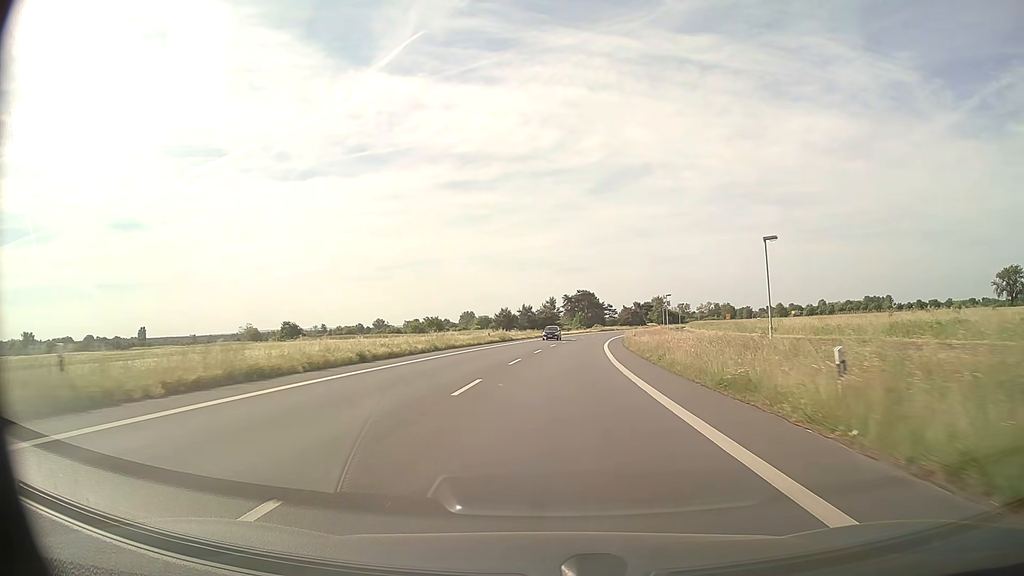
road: primary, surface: asphalt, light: Day
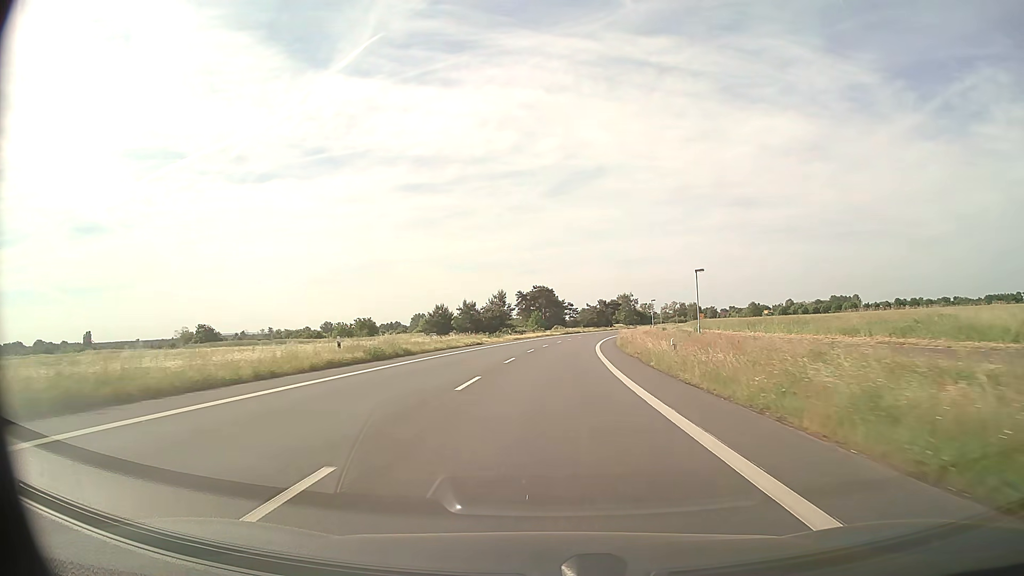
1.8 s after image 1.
(+1.3, +34.3) m; +4°
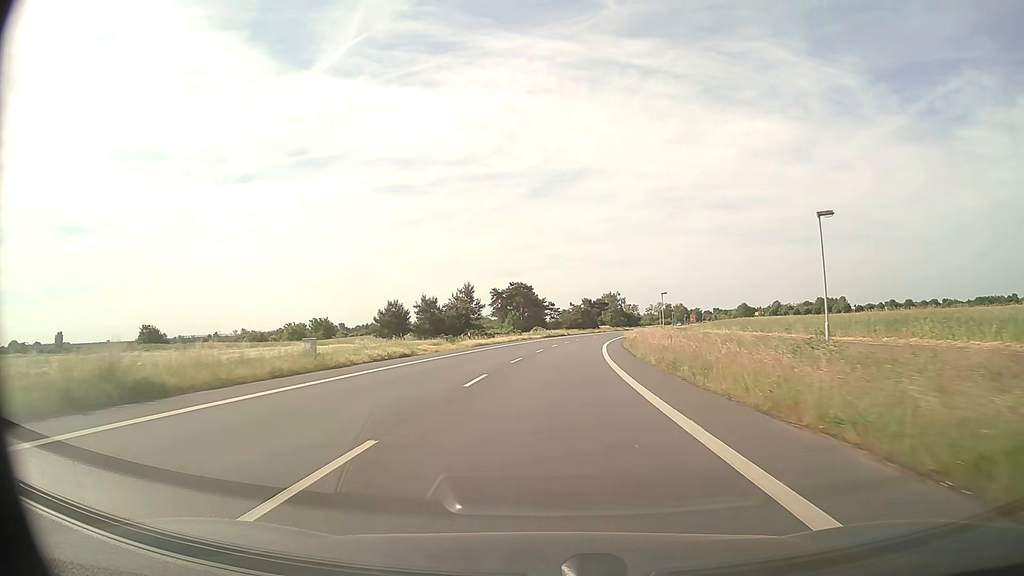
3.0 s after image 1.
(+0.3, +22.8) m; +2°
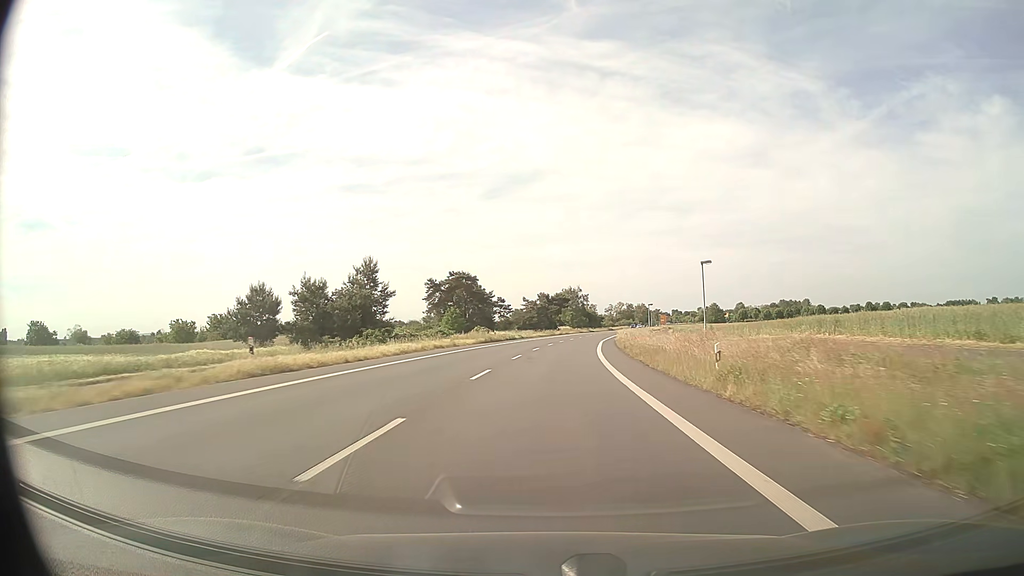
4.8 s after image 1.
(+1.0, +34.3) m; +4°
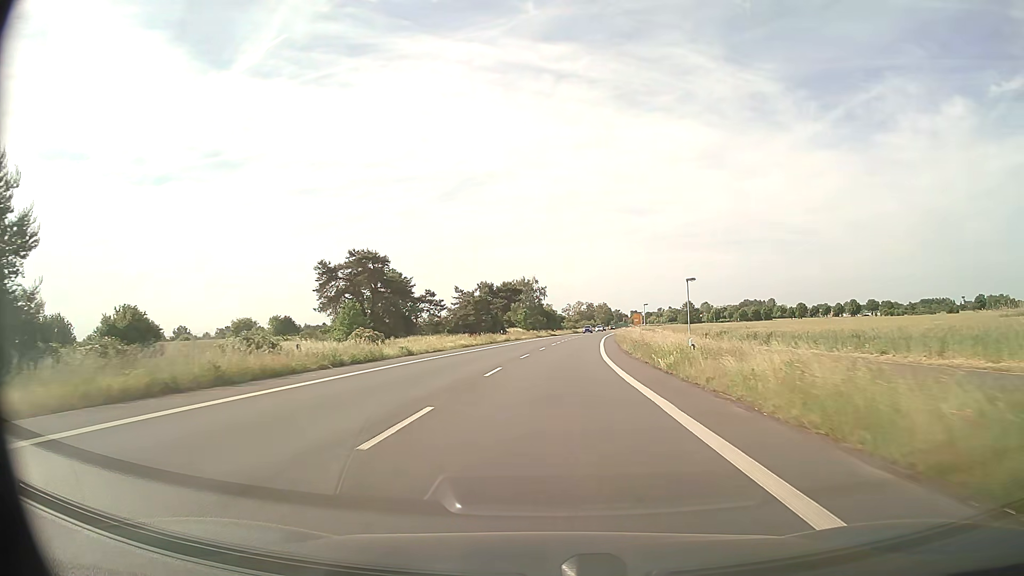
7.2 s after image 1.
(+1.6, +45.9) m; +4°
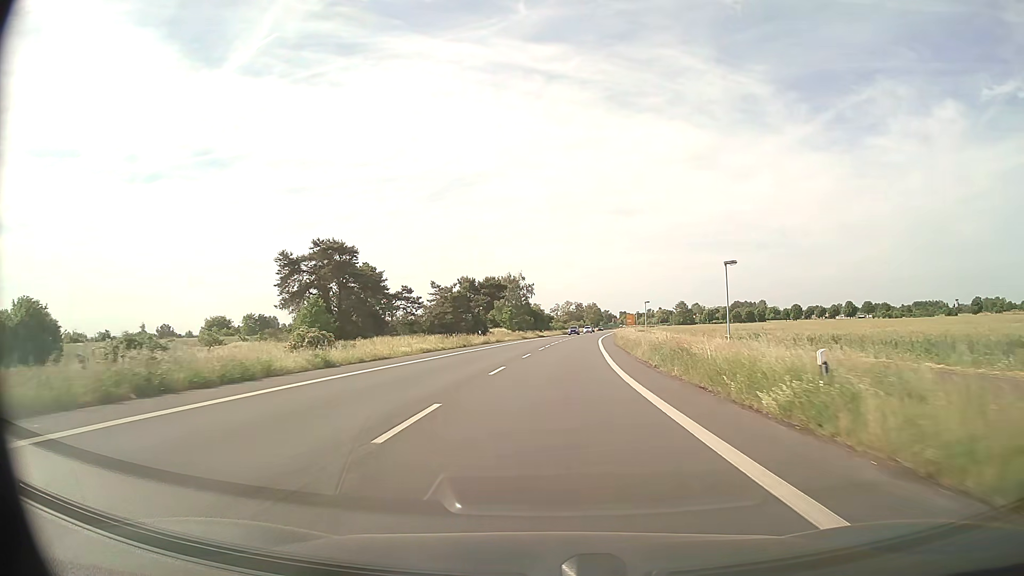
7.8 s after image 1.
(+0.1, +11.5) m; +1°
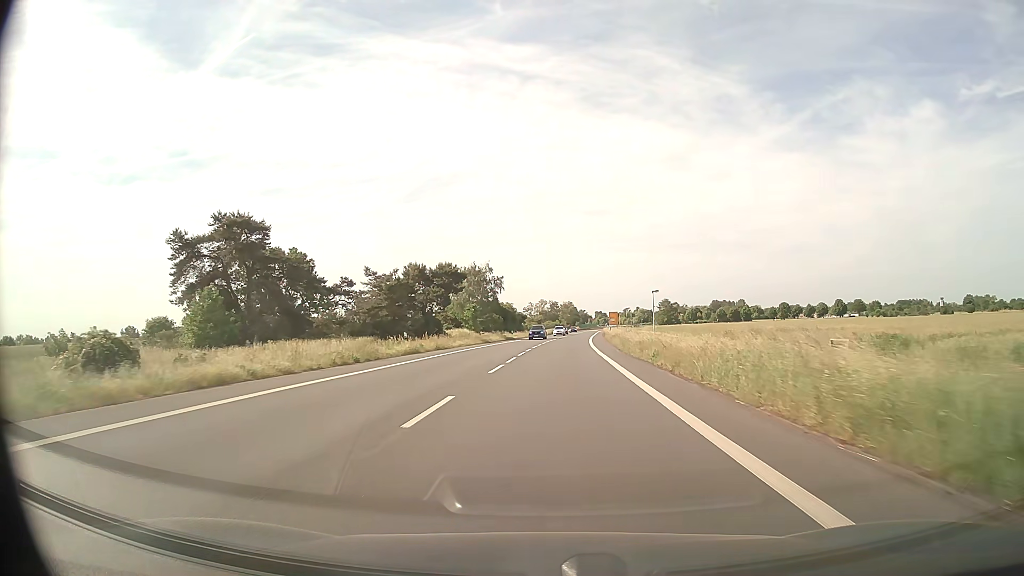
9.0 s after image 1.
(+0.5, +22.8) m; +2°
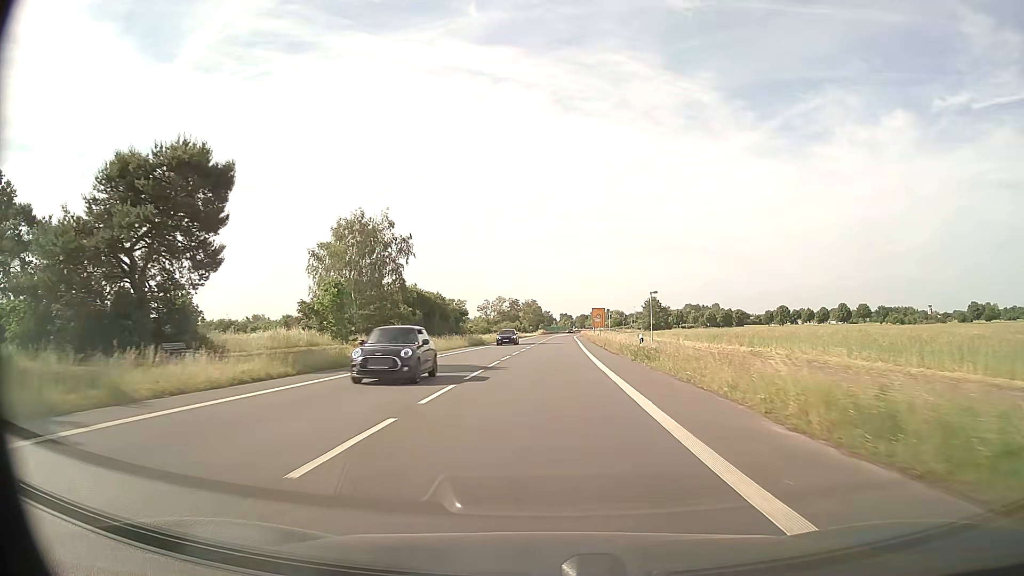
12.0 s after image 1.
(+2.0, +55.8) m; +3°
(0, +10) (0, +20) (0, +30) (0, +40) (+1, +50) (+1, +60) (+1, +70) (+2, +80) (+2, +90) (+2, +100) m
